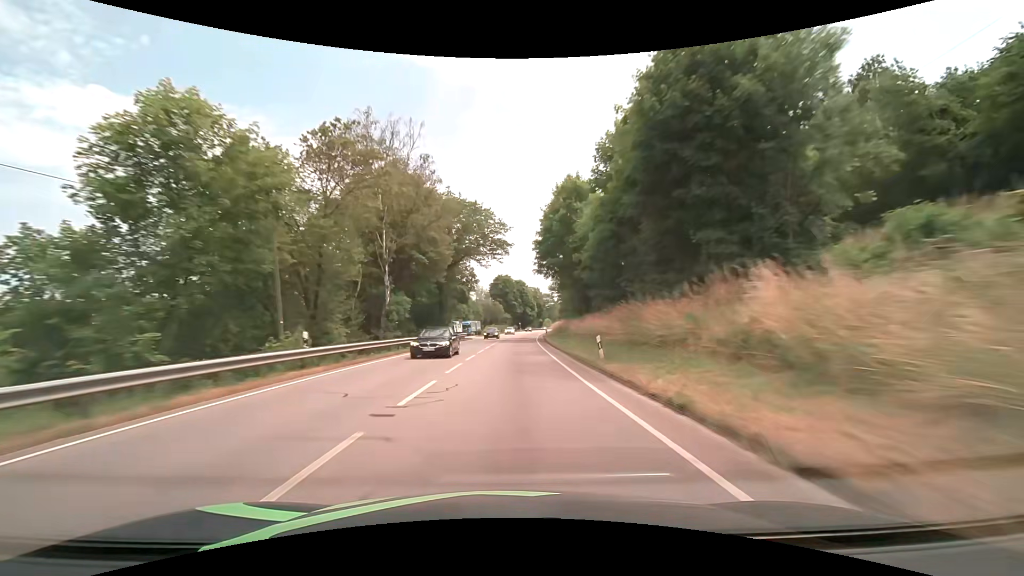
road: primary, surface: asphalt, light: Day
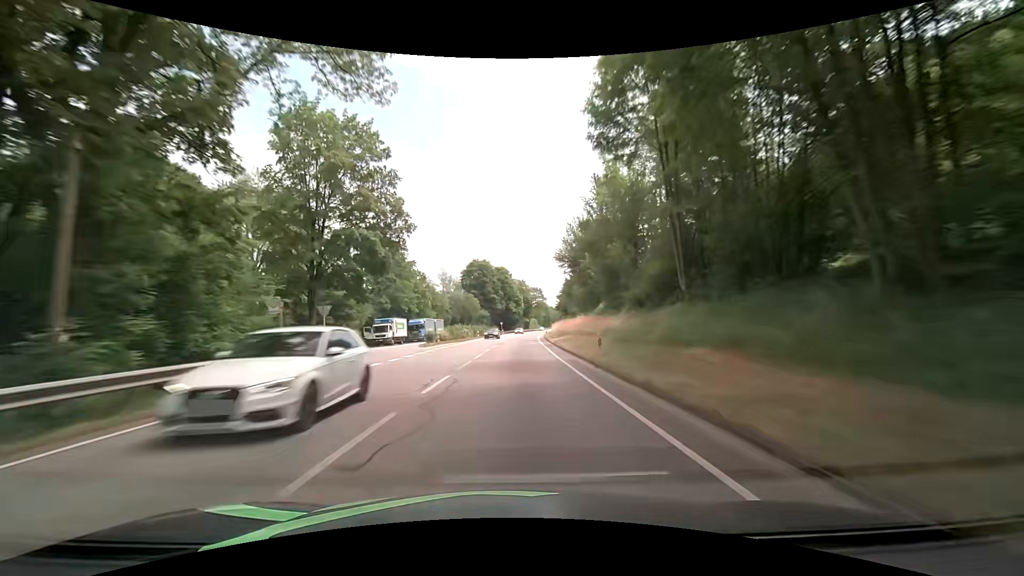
(+0.8, +47.3) m; +2°
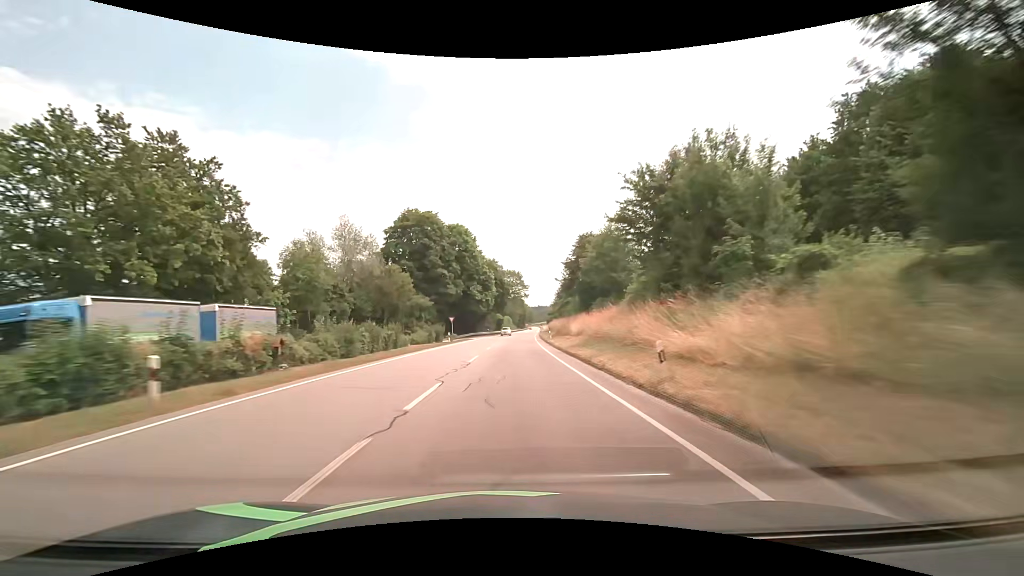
(+1.5, +63.1) m; +3°
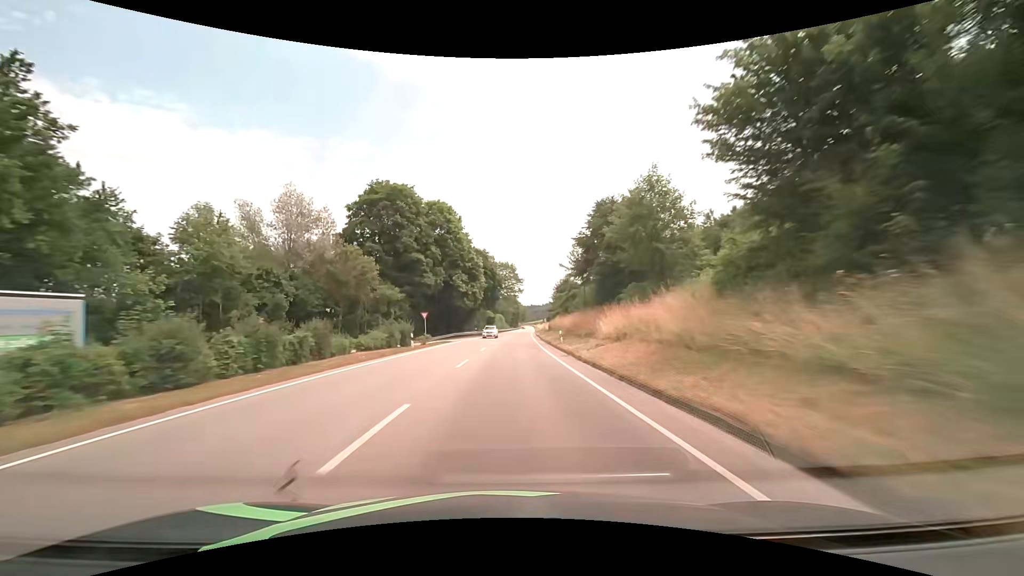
(+0.1, +15.8) m; +1°
(0, +10) (0, +20) (0, +30) (+1, +40) (+1, +50) (+1, +60) (+2, +70) (+2, +80) (+3, +90) (+3, +100) m
